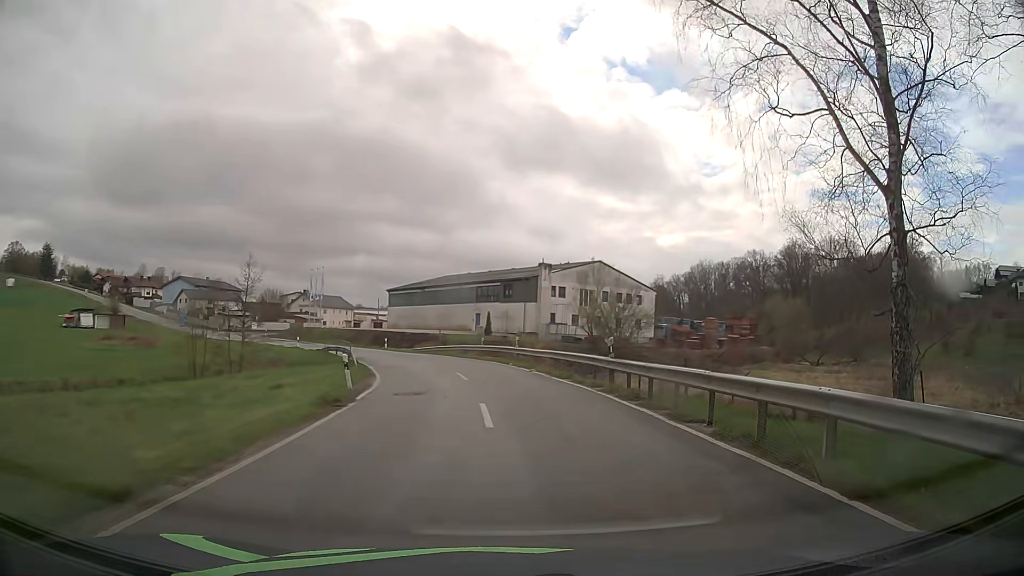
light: Day
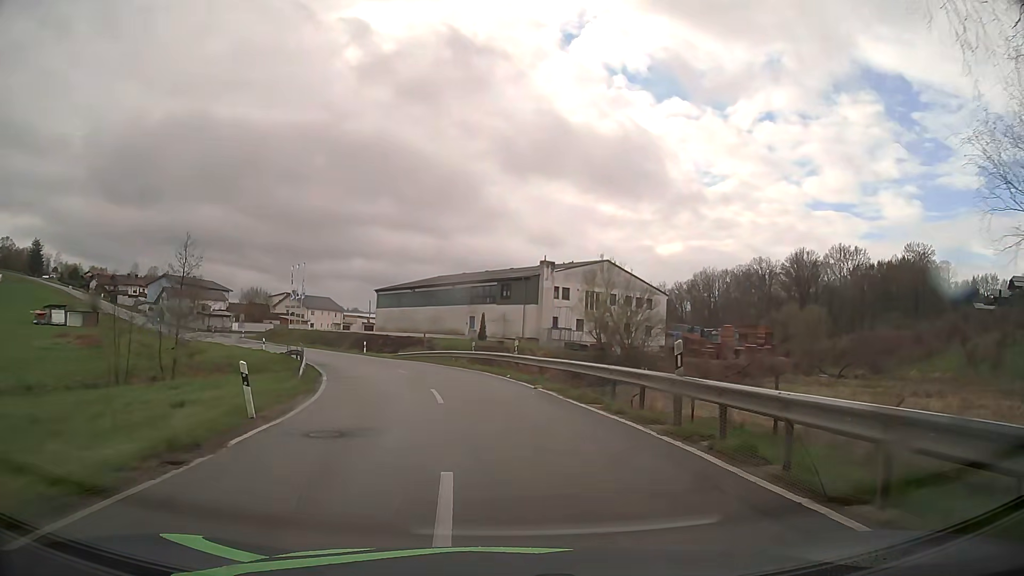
(0.0, +8.0) m; 0°
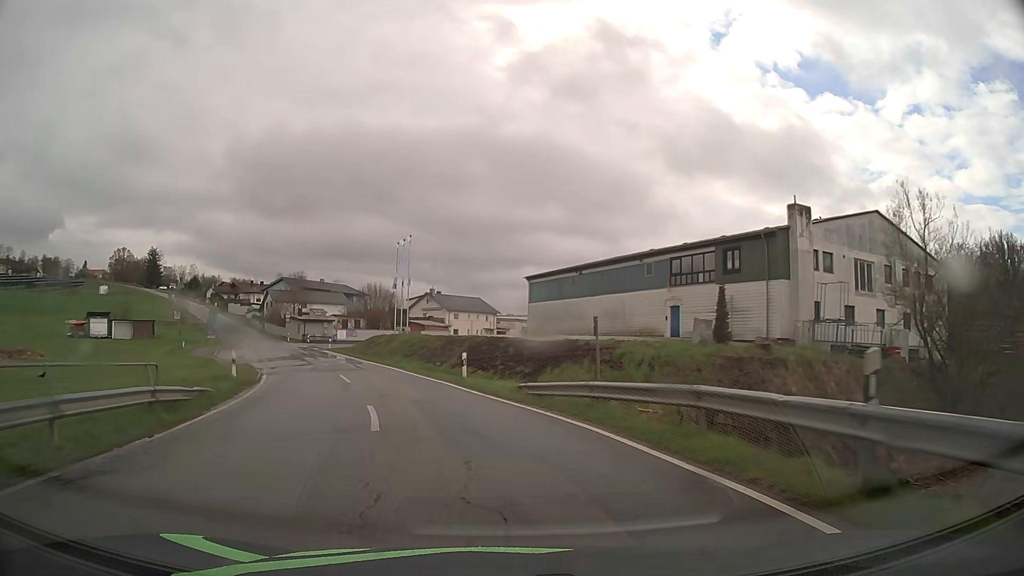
(-2.4, +29.3) m; -13°
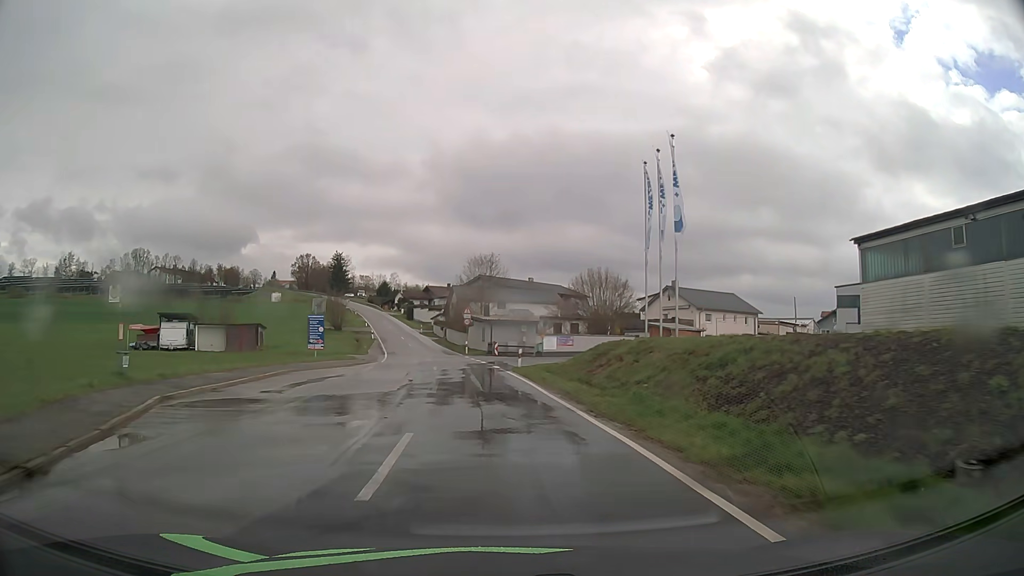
(-5.7, +28.8) m; -19°
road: tertiary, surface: asphalt
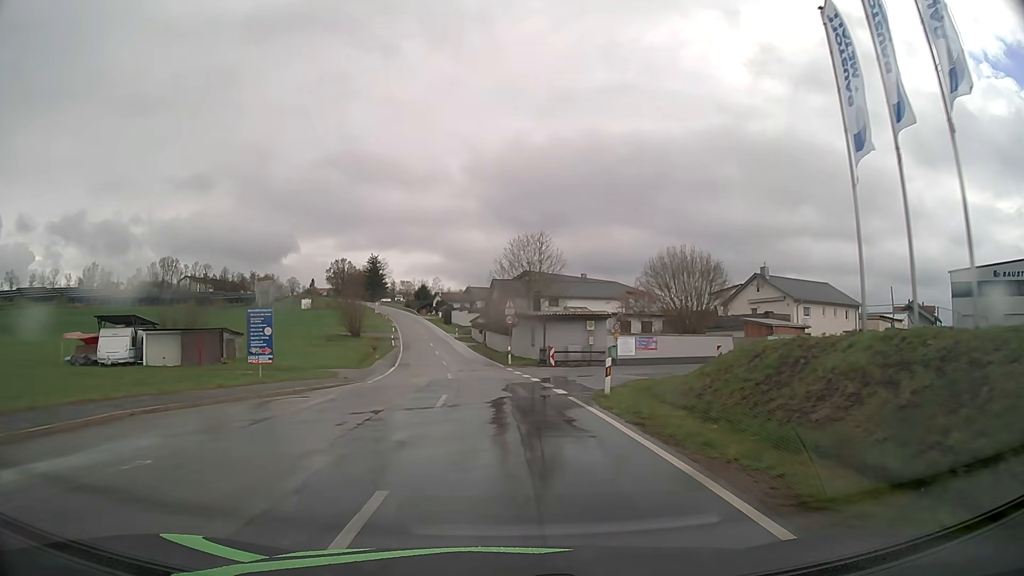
(-0.5, +16.0) m; -4°
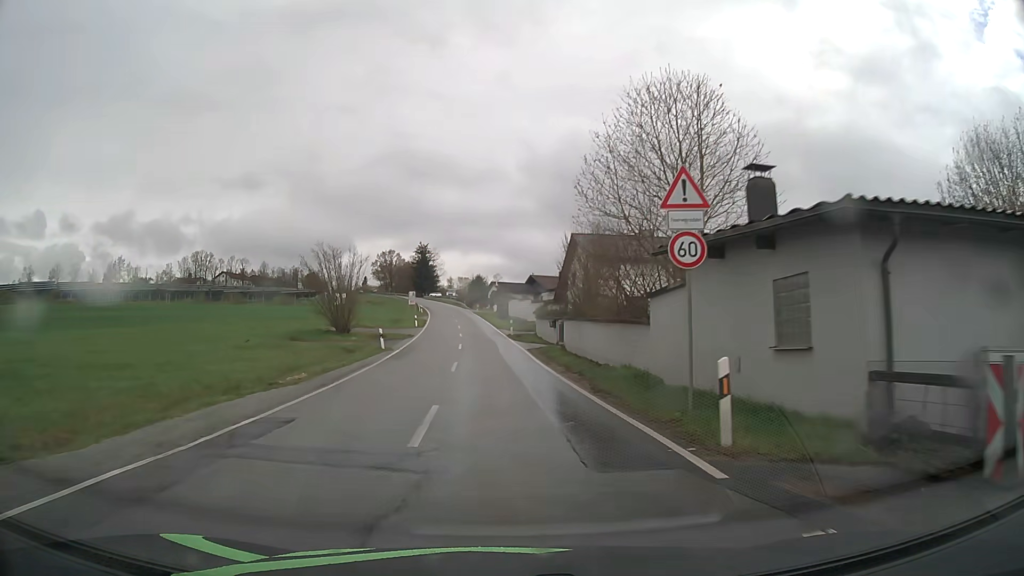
(-1.5, +30.7) m; -6°
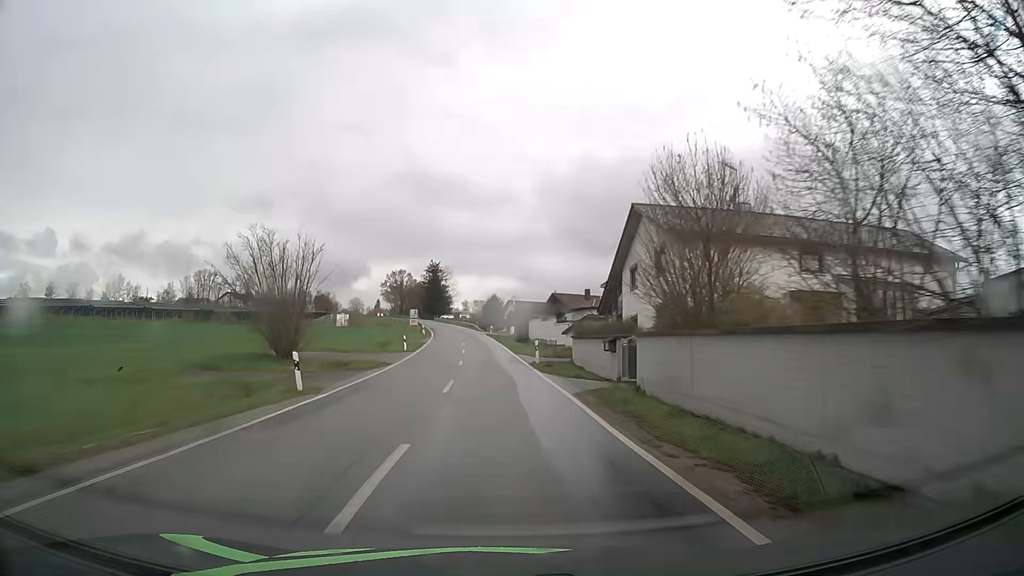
(-0.2, +15.5) m; -2°
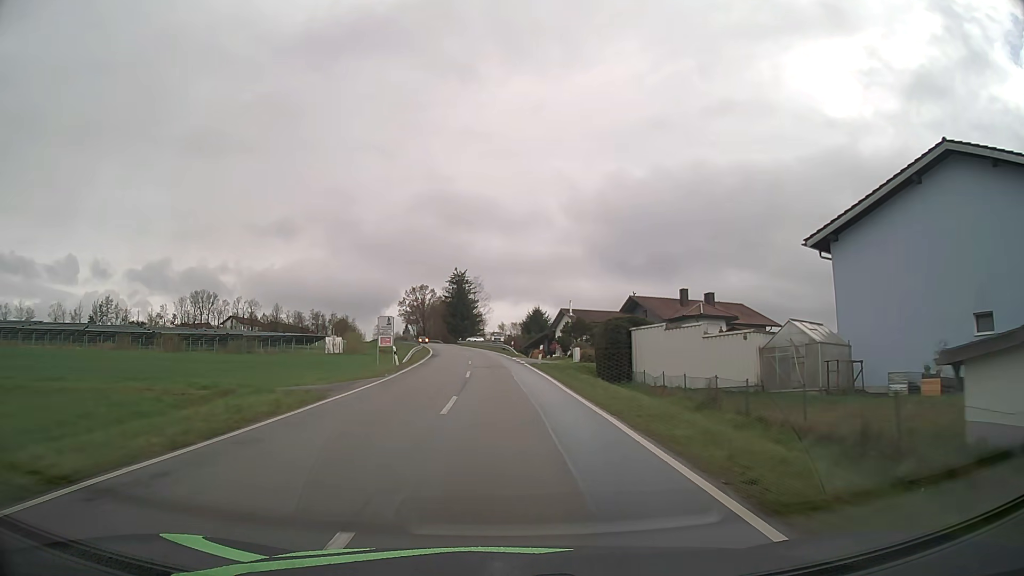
(-1.2, +40.9) m; -3°
(0, +10) (0, +20) (0, +30) (-1, +40) (-1, +50) (-2, +60) (-3, +70) (-4, +80) (-6, +90) (-7, +100) m
